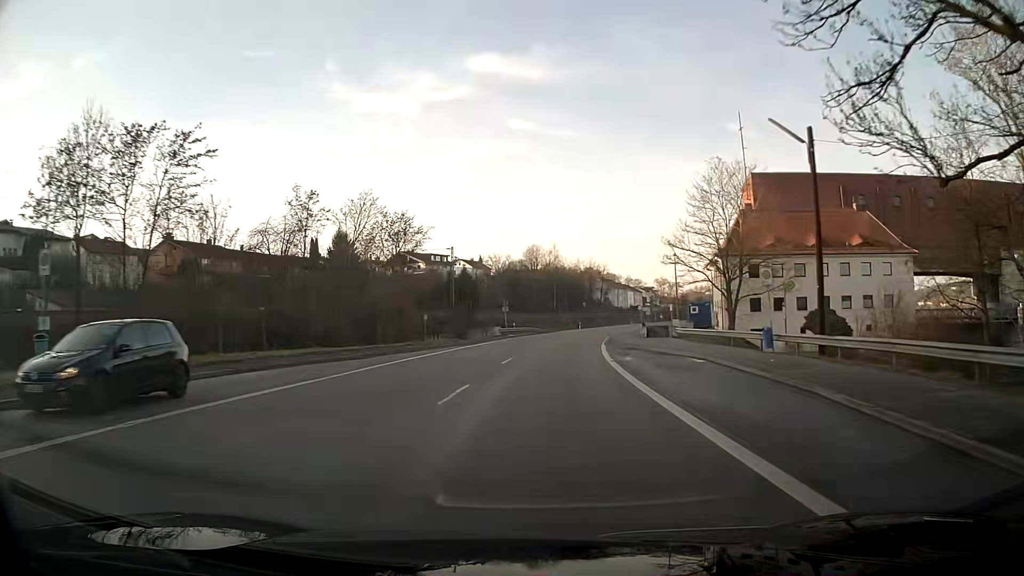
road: primary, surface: asphalt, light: Day
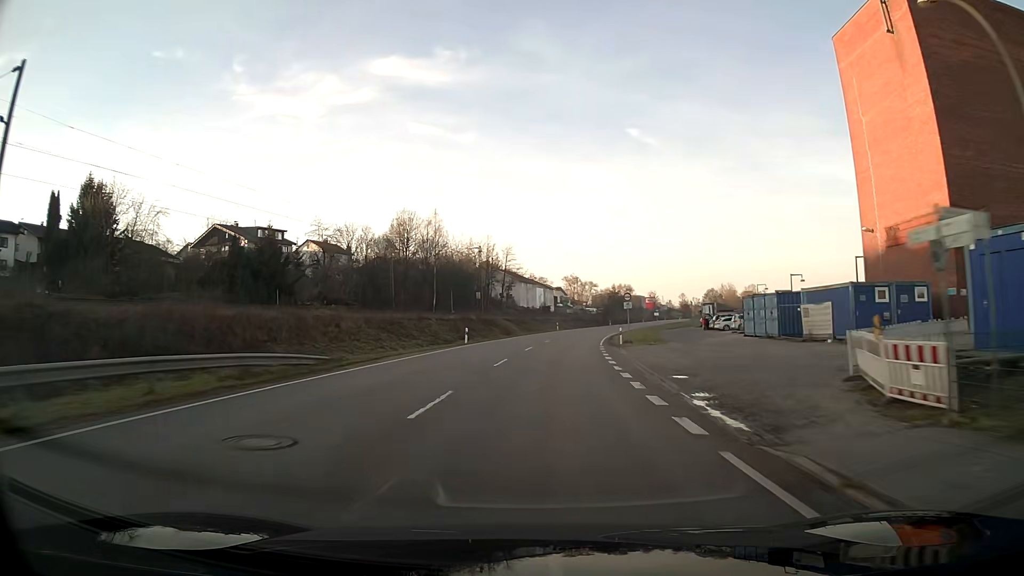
(+4.6, +61.9) m; +9°
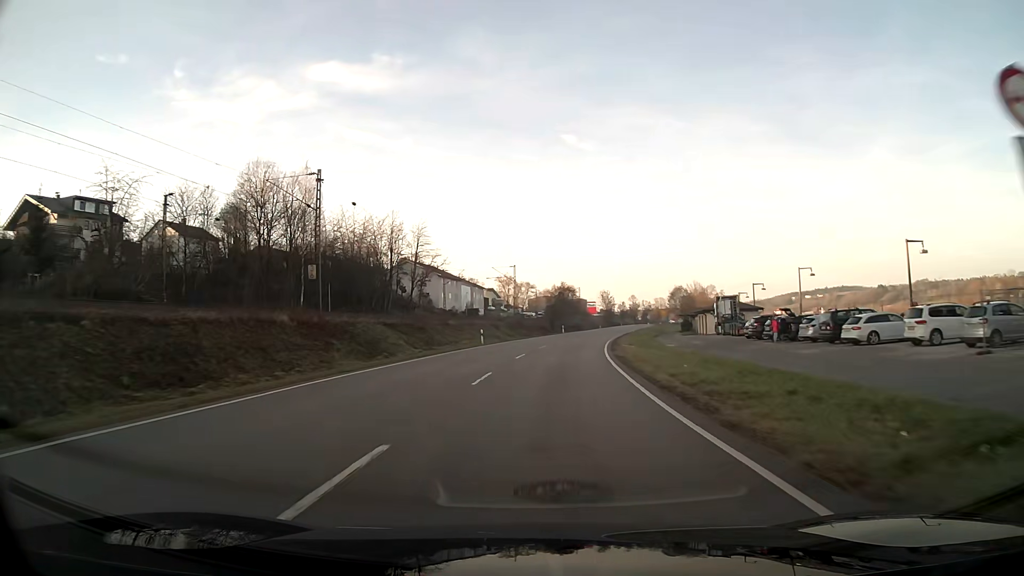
(+2.1, +42.2) m; +6°
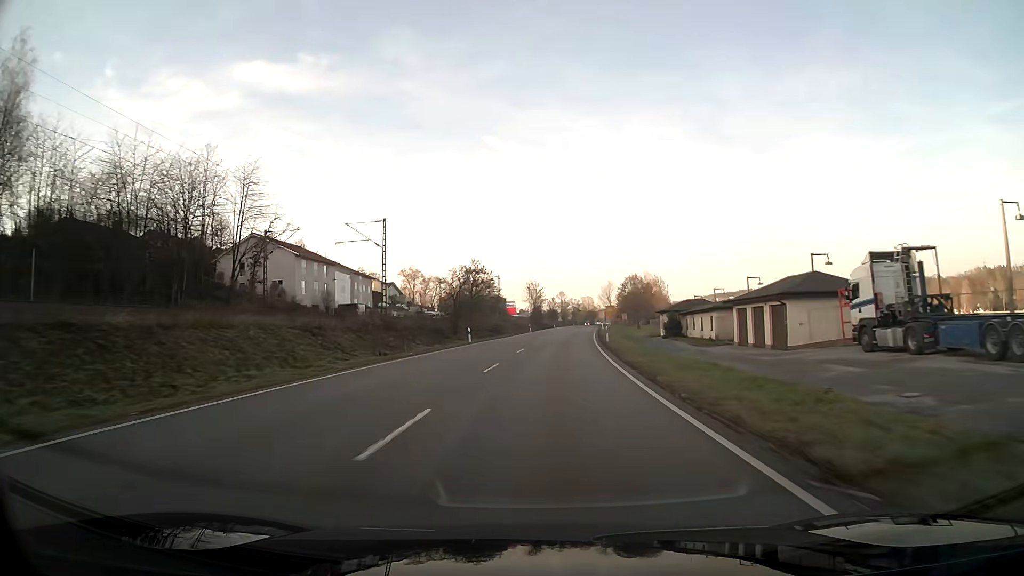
(+2.7, +45.1) m; +7°
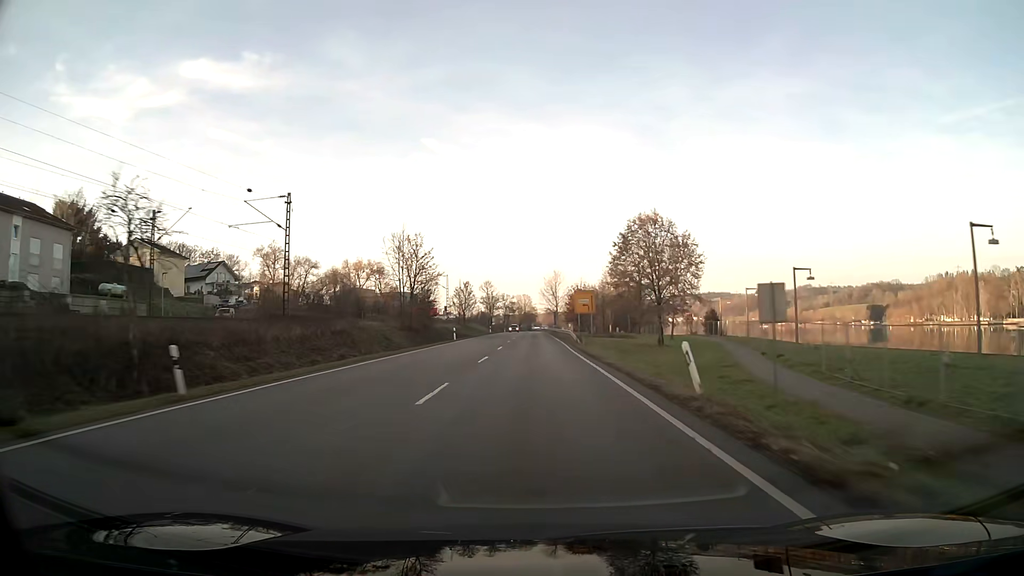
(+4.9, +79.6) m; +5°
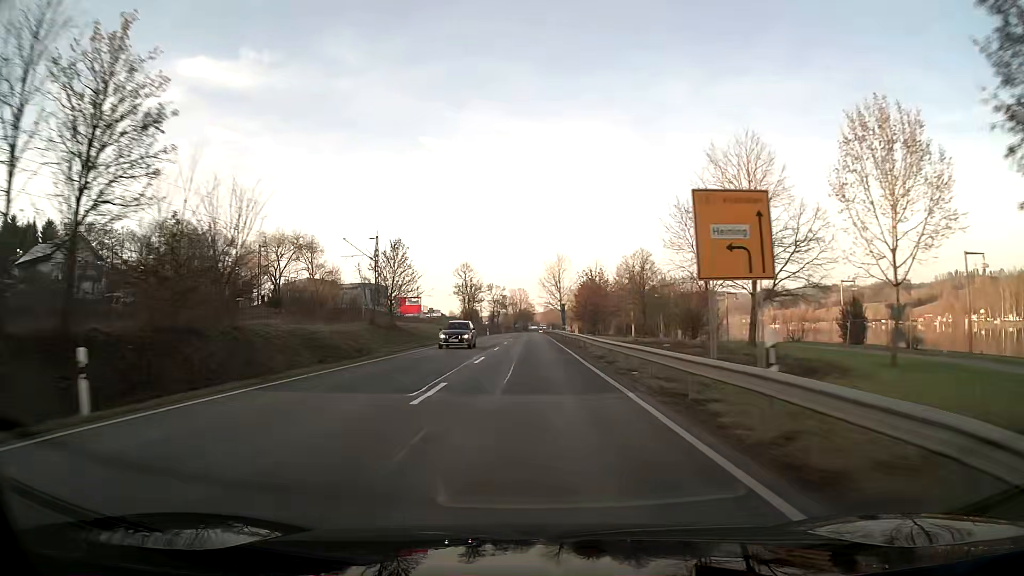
(+0.1, +48.0) m; 0°
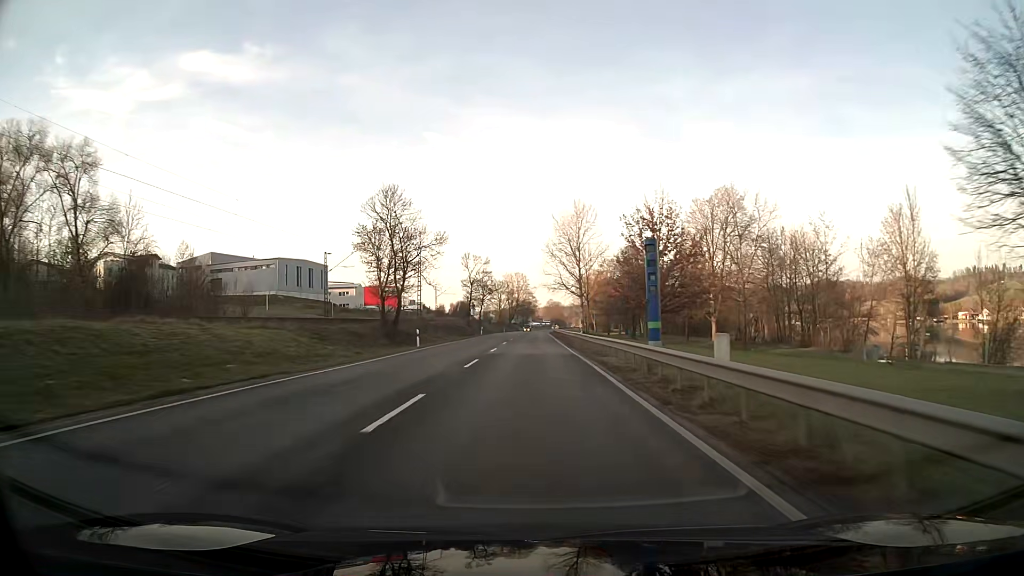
(-0.2, +63.6) m; 0°
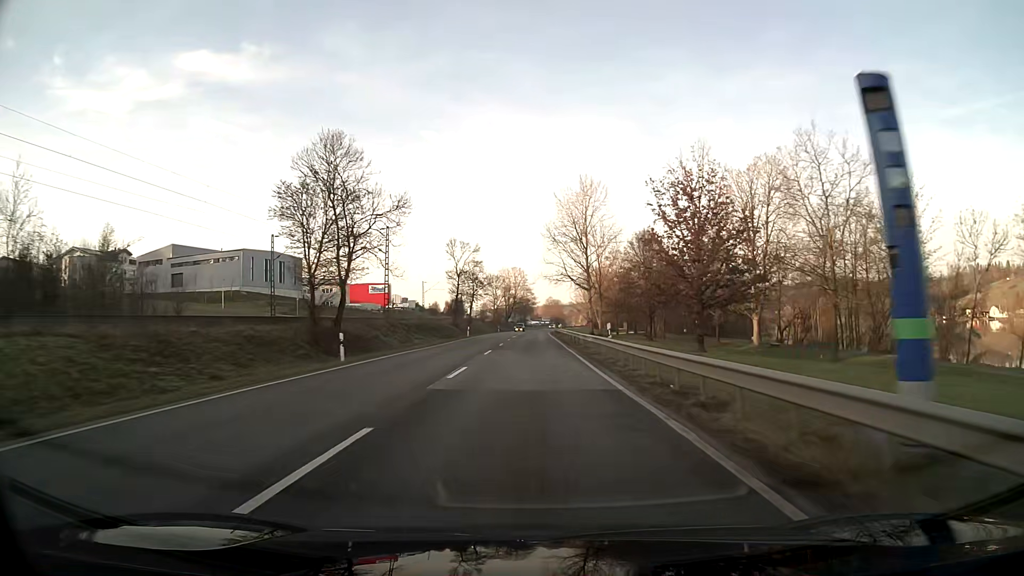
(0.0, +15.9) m; 0°
